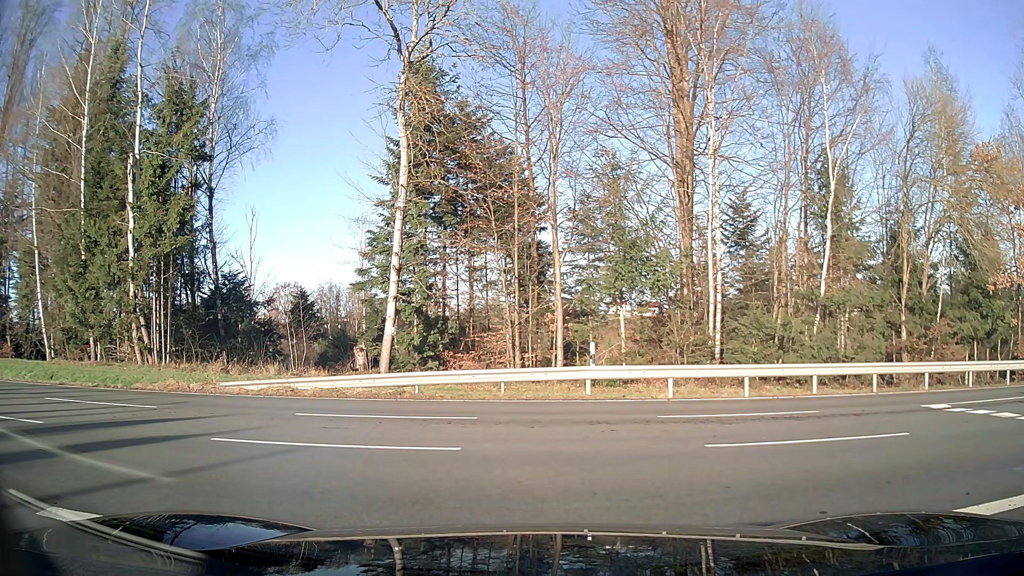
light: Day
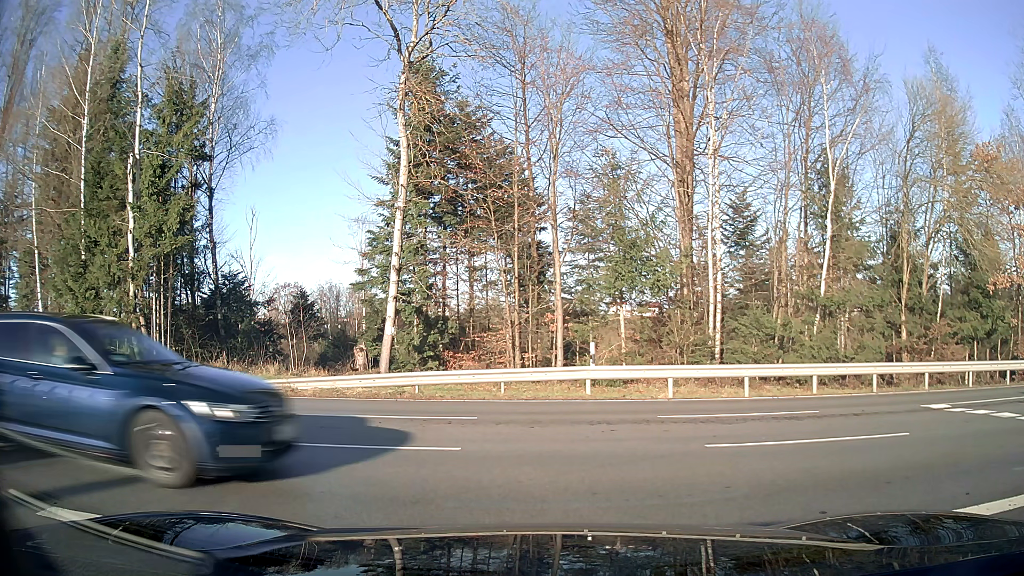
(0.0, 0.0) m; 0°
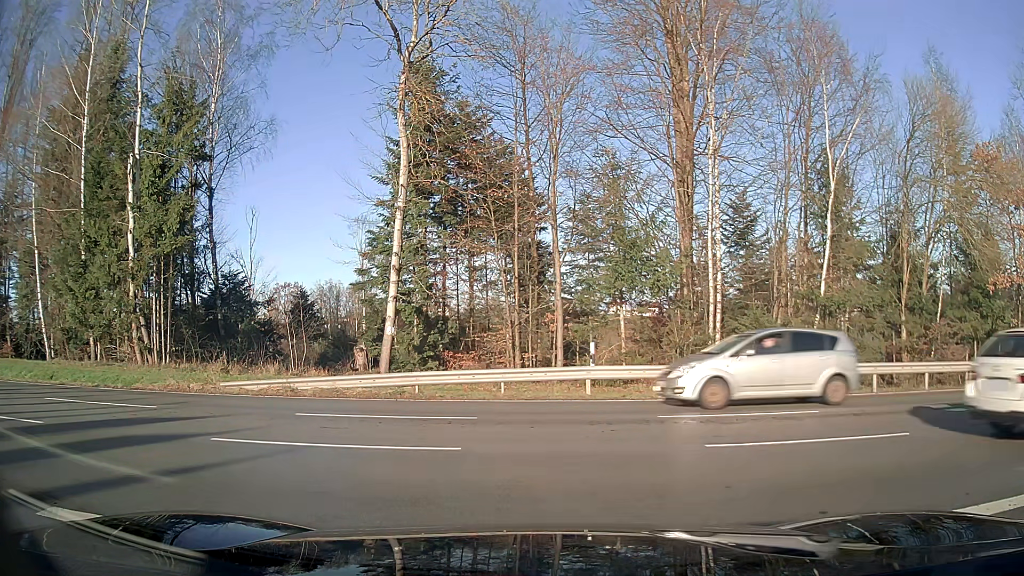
(0.0, 0.0) m; 0°
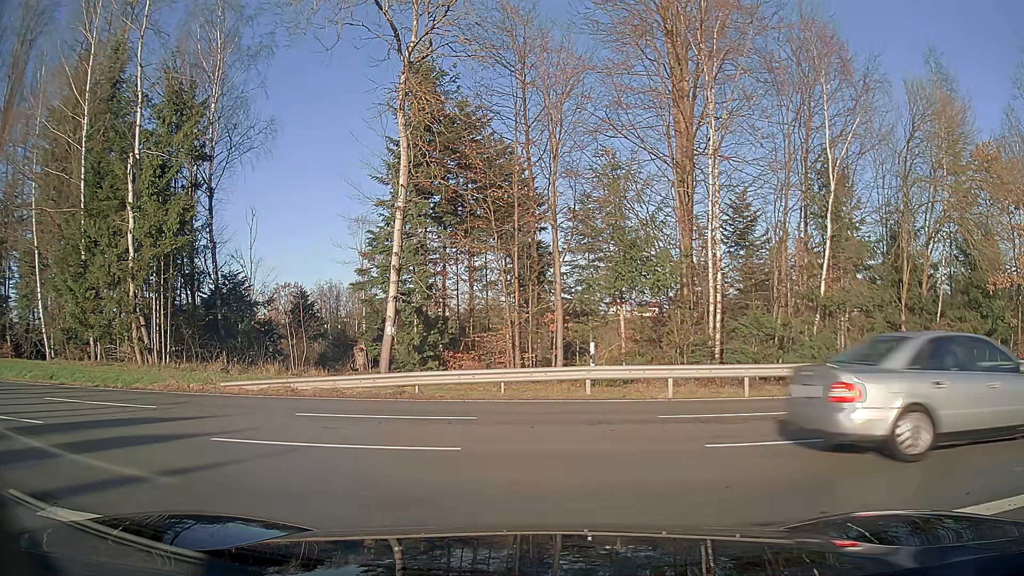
(0.0, 0.0) m; 0°
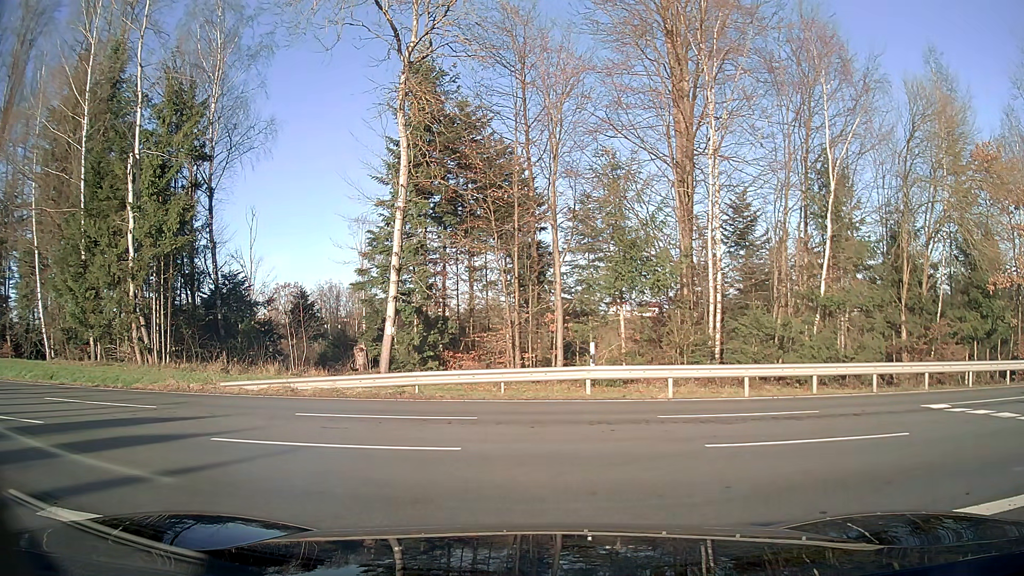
(0.0, 0.0) m; 0°
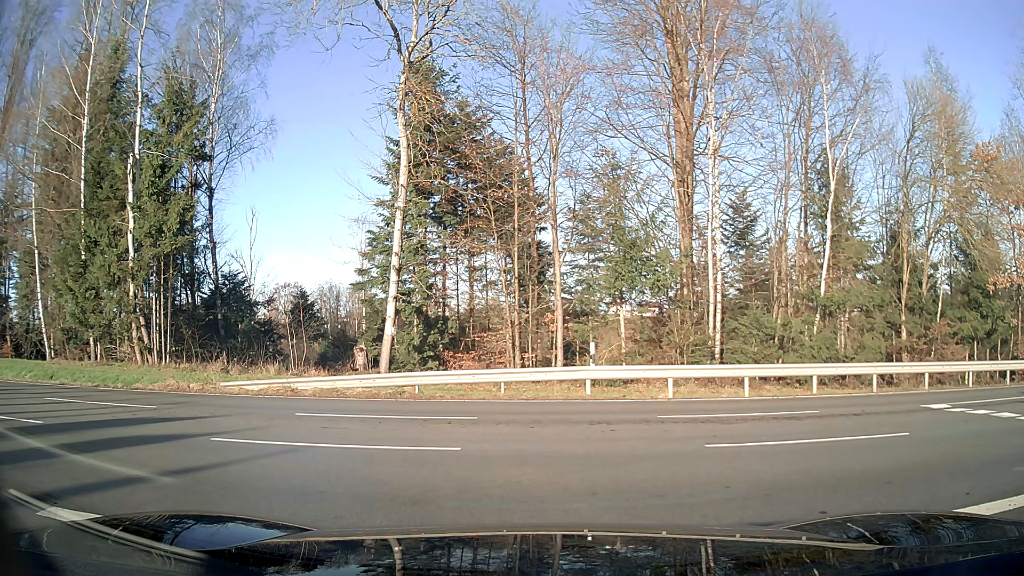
(0.0, 0.0) m; 0°
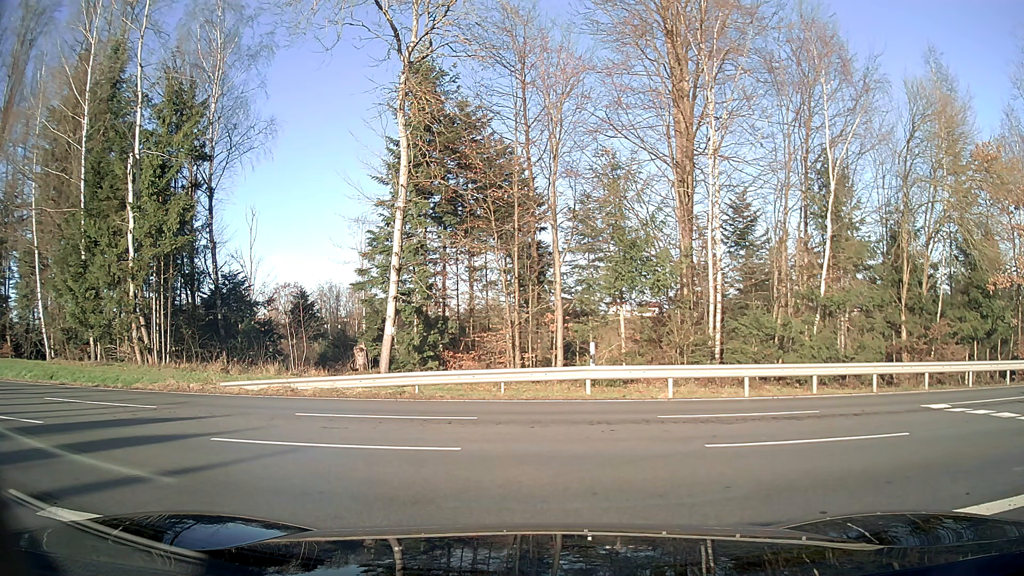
(0.0, 0.0) m; 0°
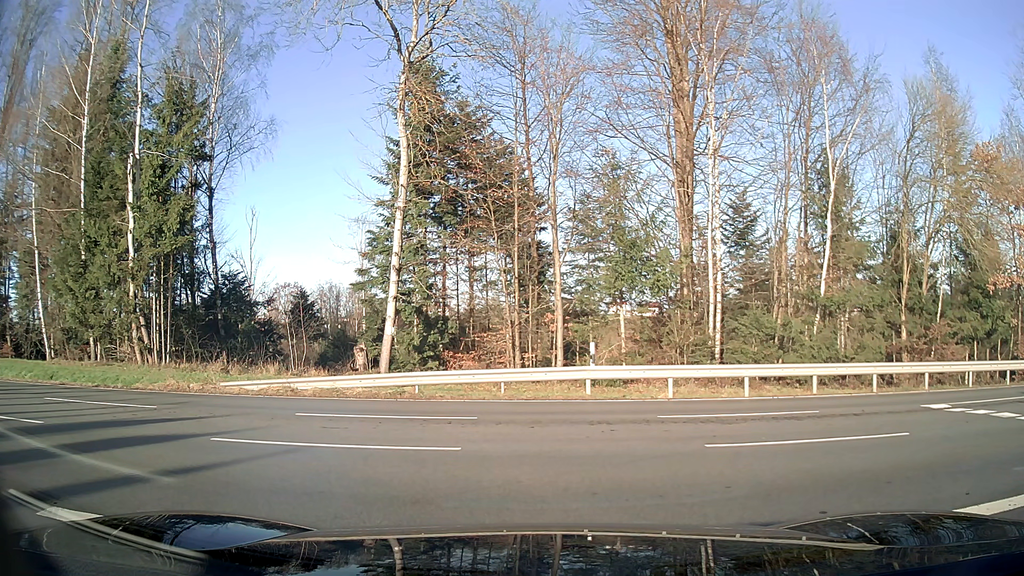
(0.0, 0.0) m; 0°
